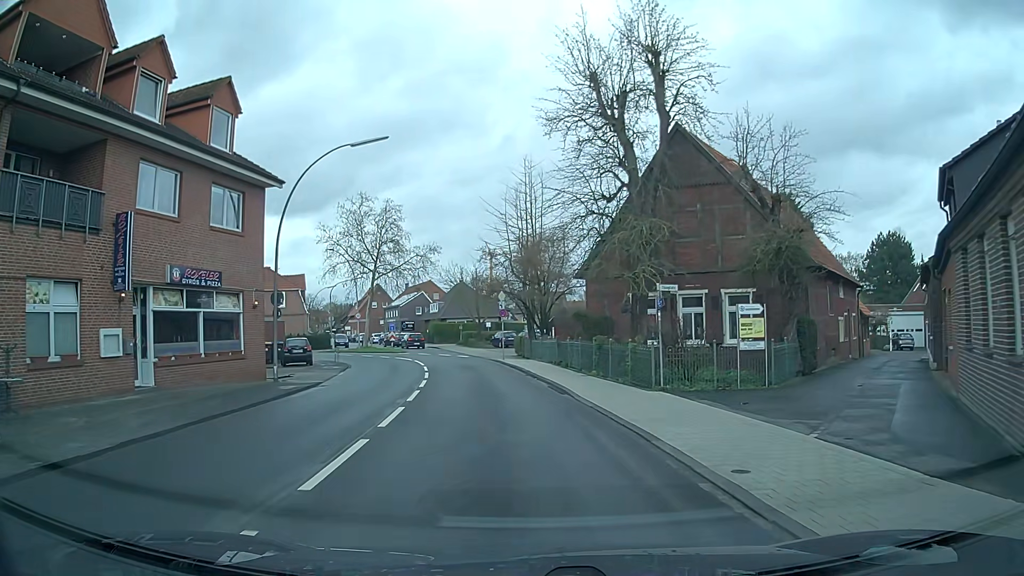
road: secondary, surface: asphalt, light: Day
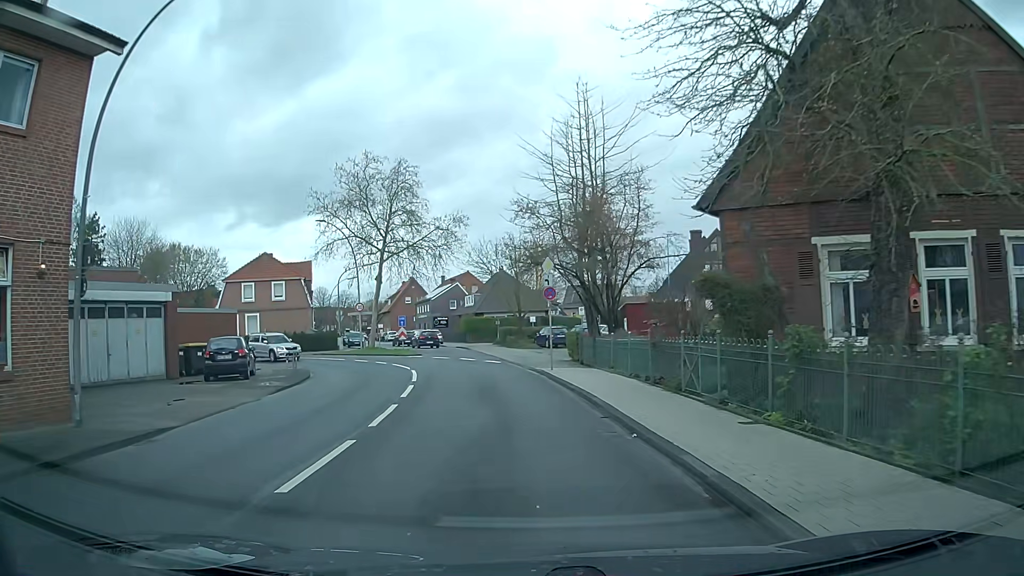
(-0.4, +13.9) m; -4°
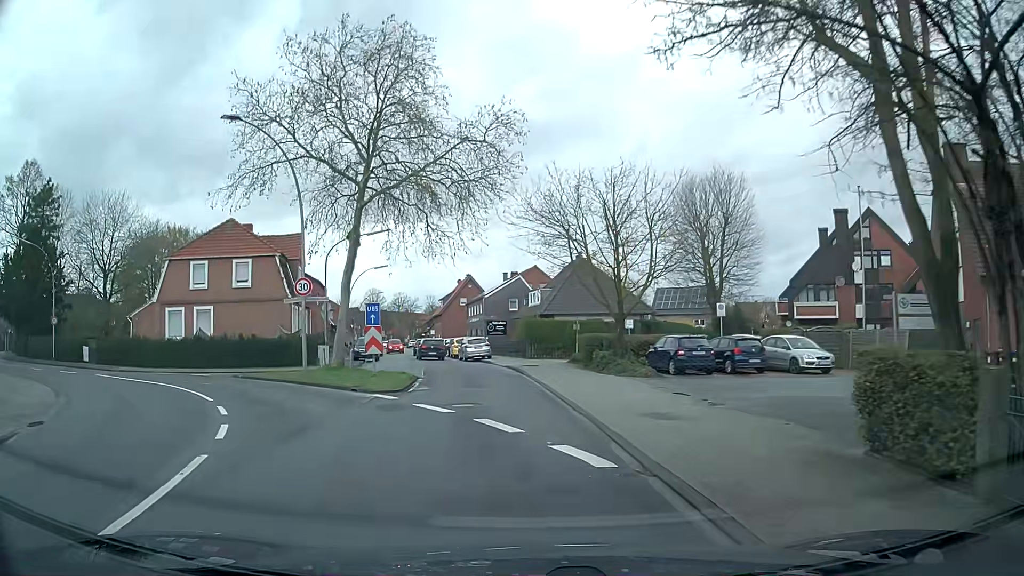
(-1.3, +22.6) m; -6°
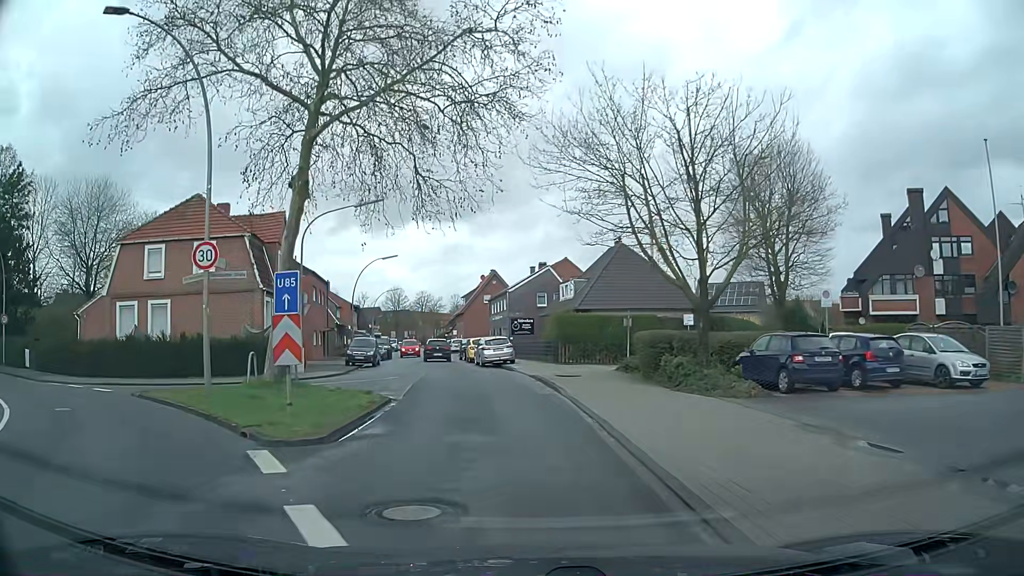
(-0.2, +8.9) m; -1°
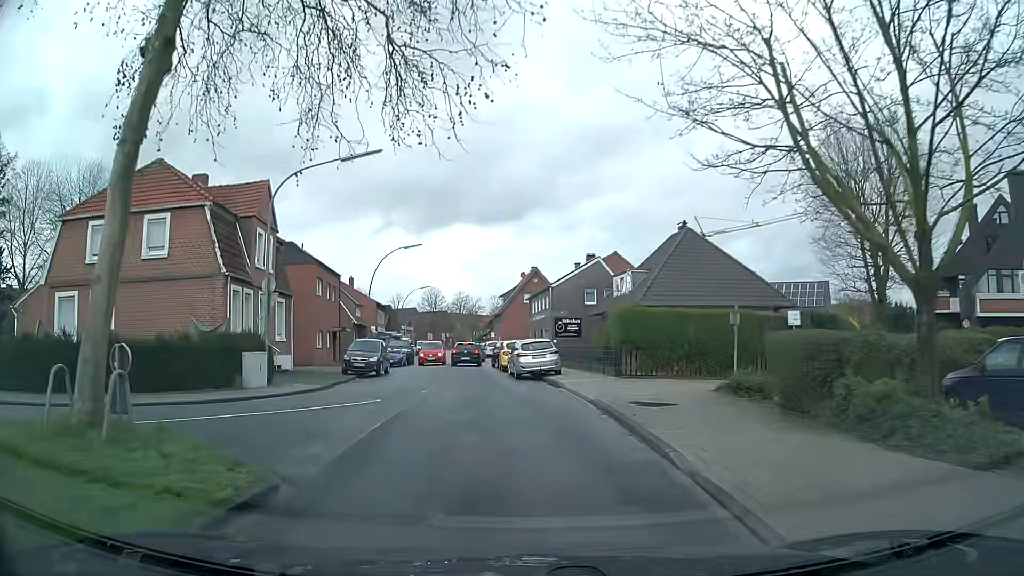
(-0.5, +8.8) m; -5°
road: residential
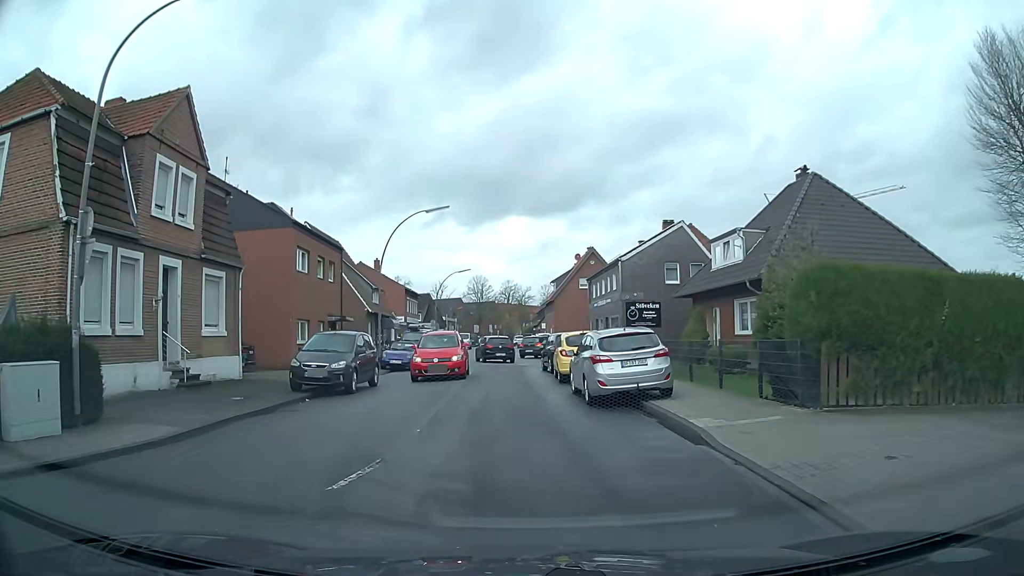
(-0.5, +12.5) m; -5°
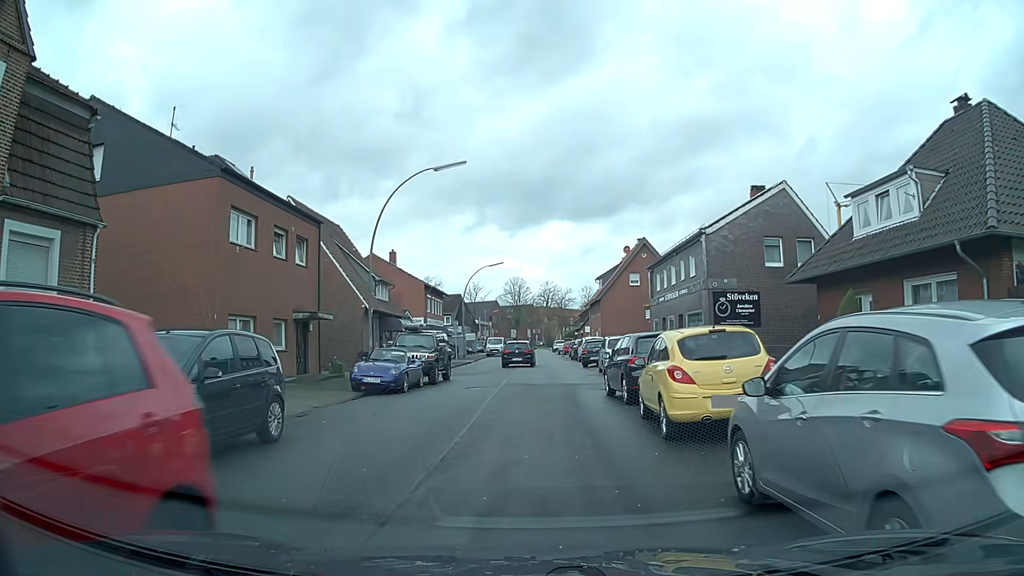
(-0.2, +11.2) m; -2°
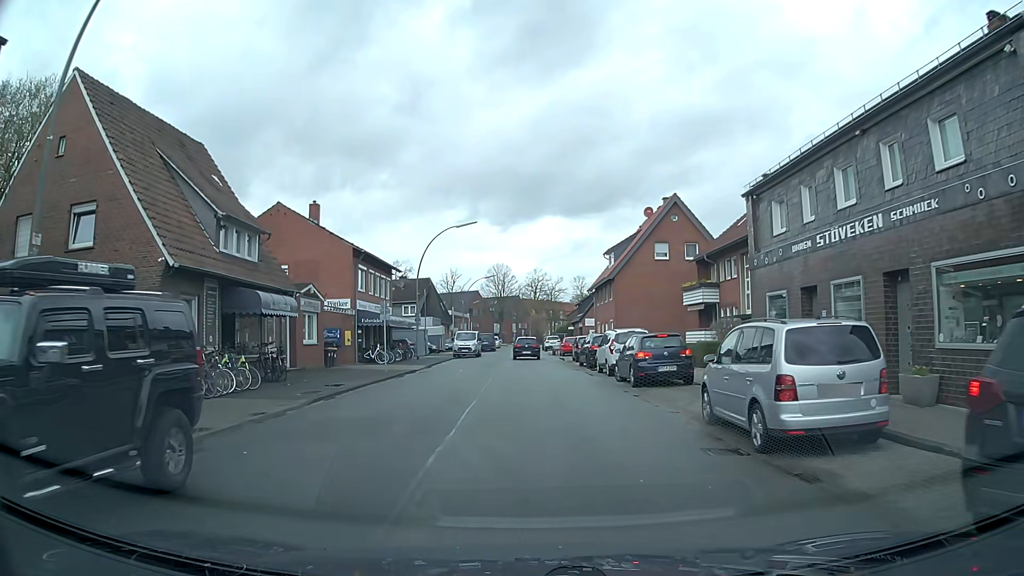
(0.0, +20.7) m; 0°
(0, +10) (0, +20) (0, +30) (+1, +40) (+1, +50) (0, +60) (0, +70) (0, +80) (0, +90) (+1, +100) m
